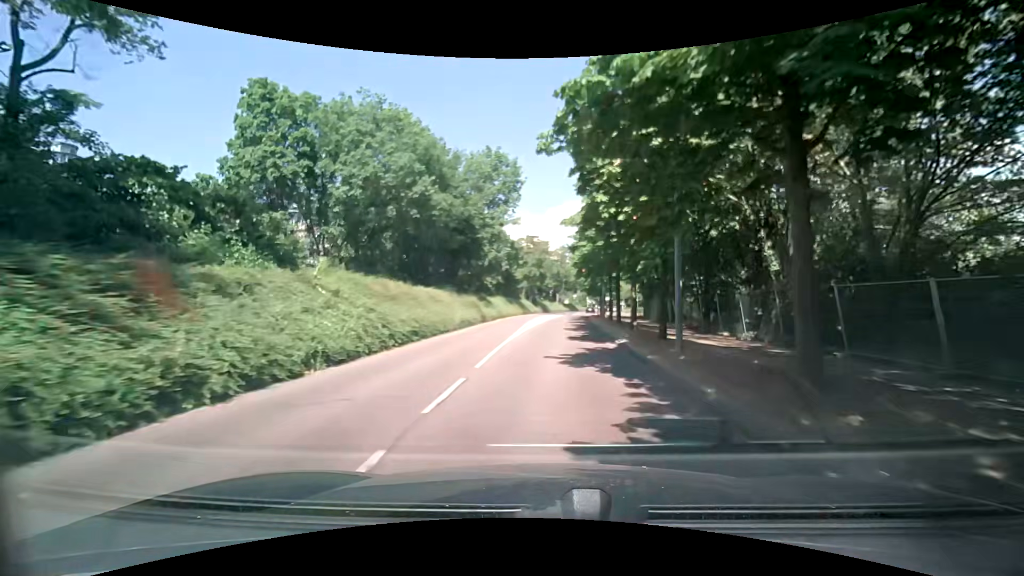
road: tertiary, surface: asphalt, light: Day
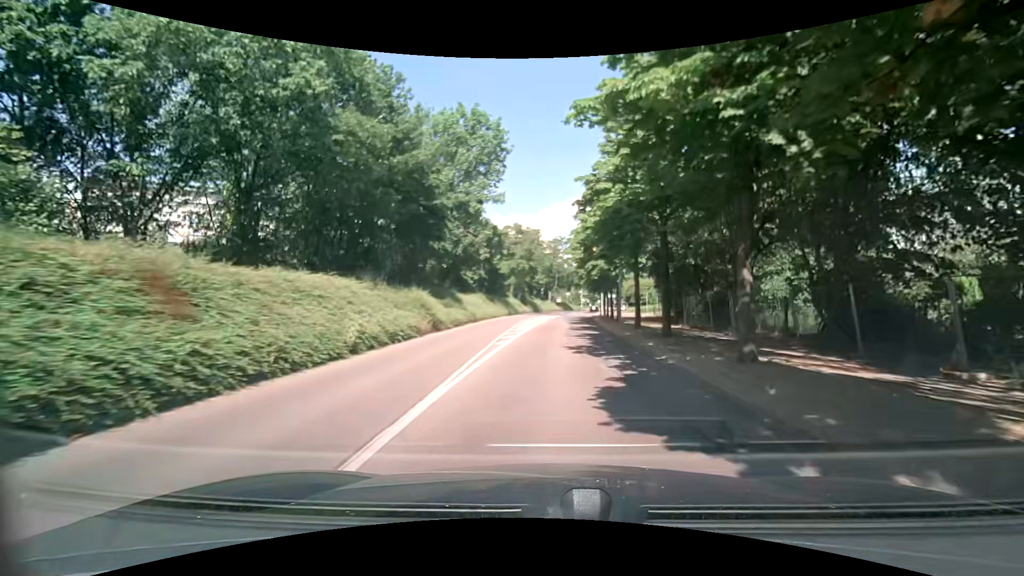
(0.0, +14.3) m; +1°
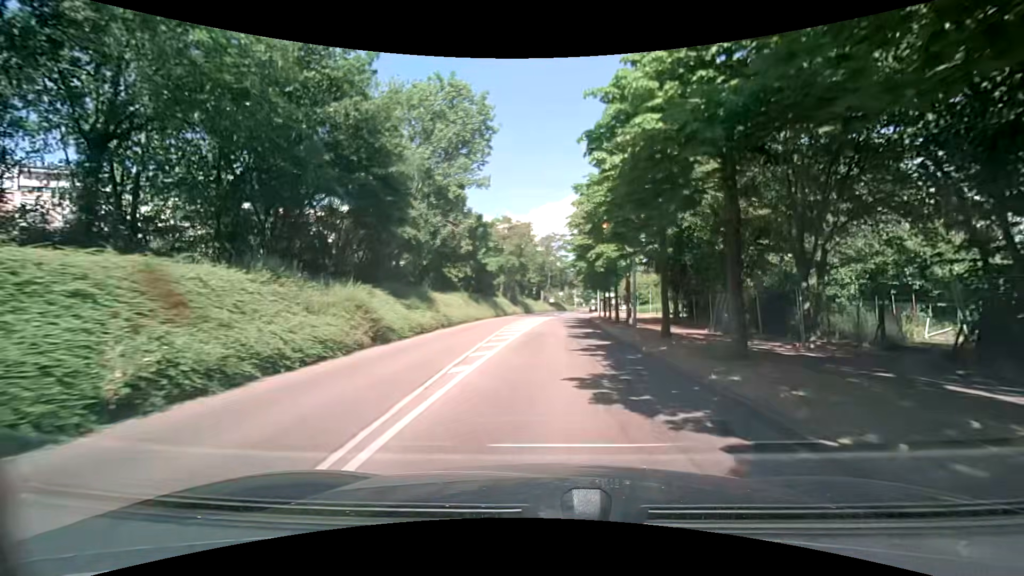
(0.0, +7.2) m; +1°
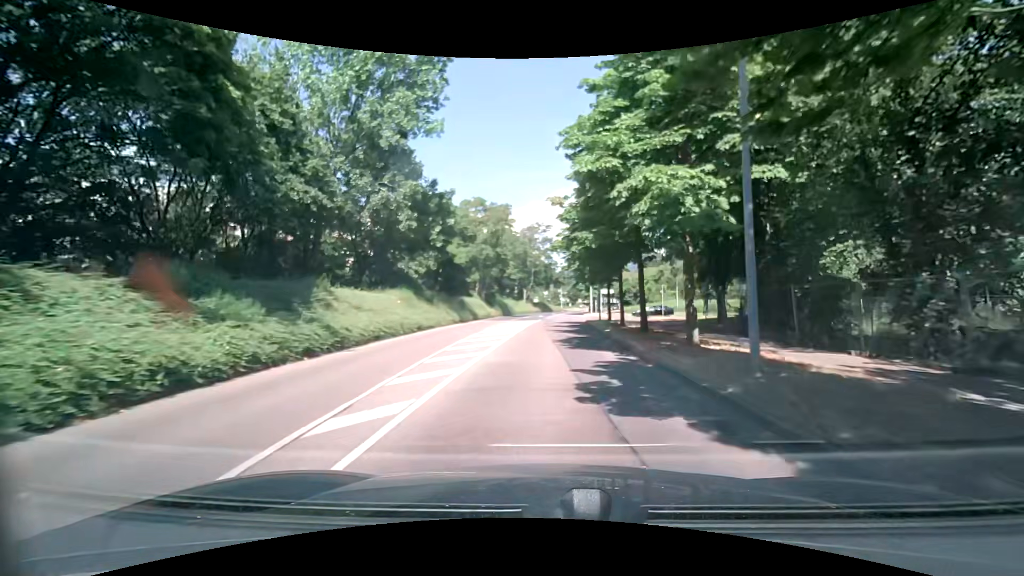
(+0.1, +14.3) m; +2°
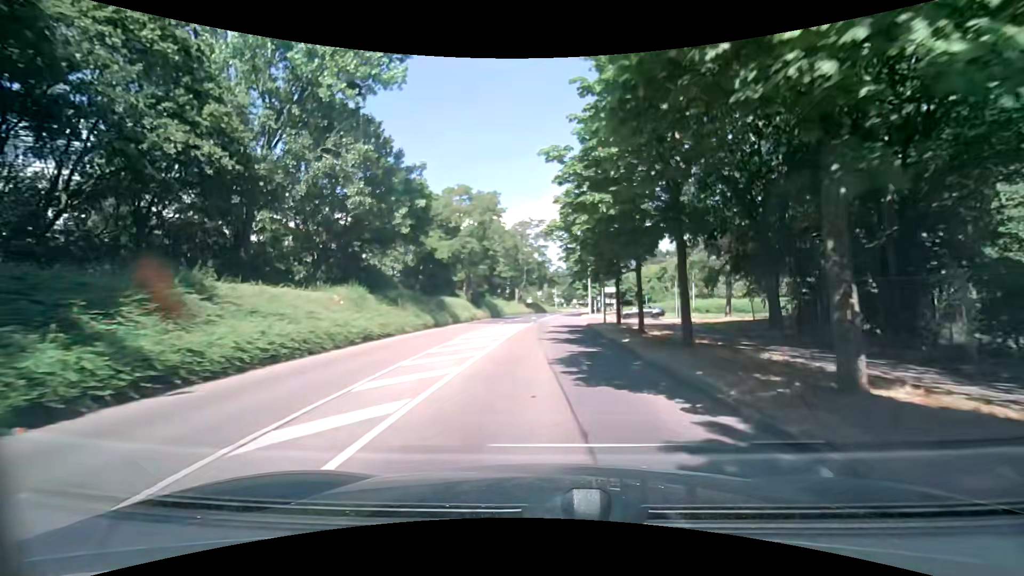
(-0.1, +7.2) m; 0°
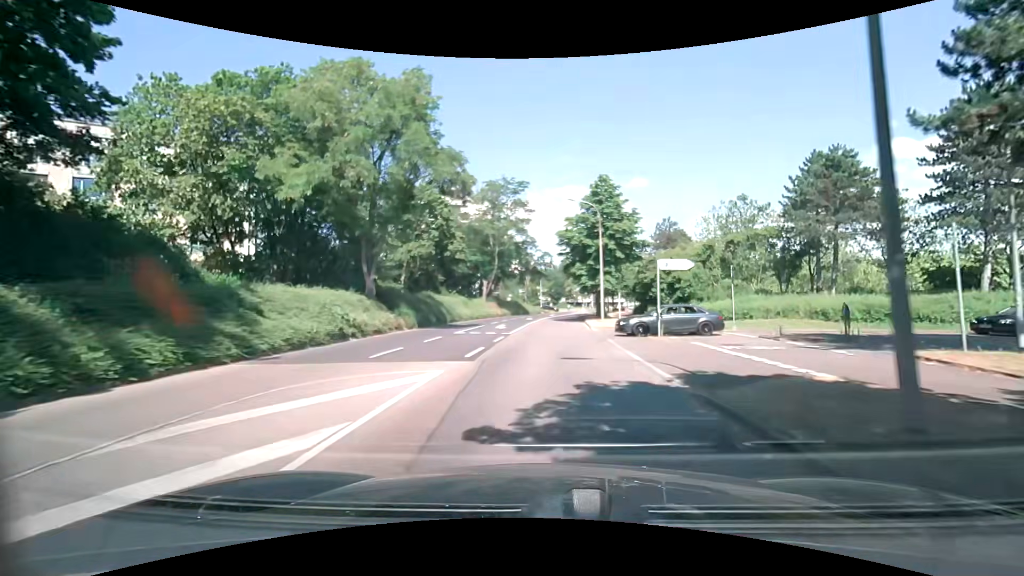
(+0.5, +28.6) m; +2°
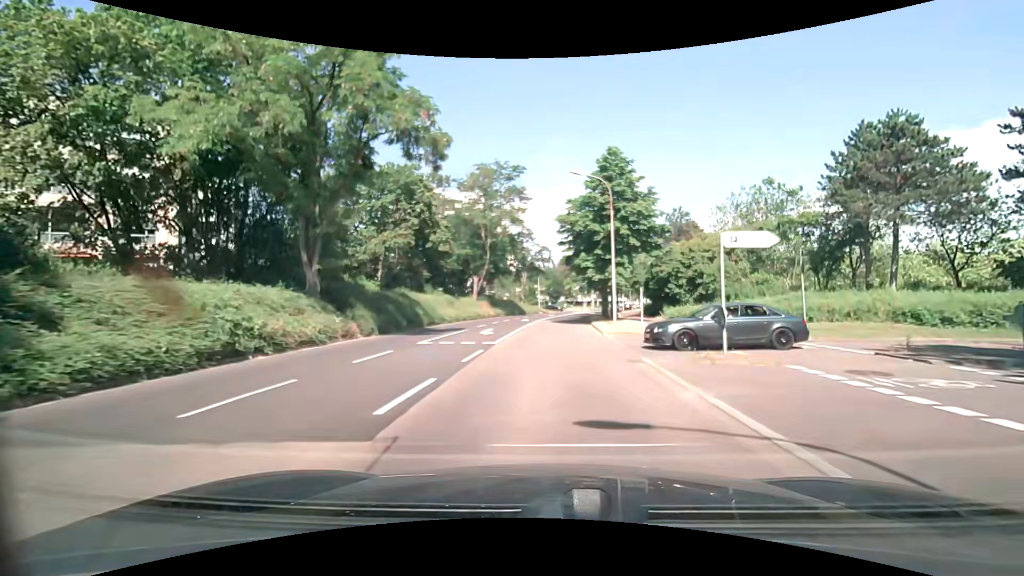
(0.0, +7.1) m; 0°
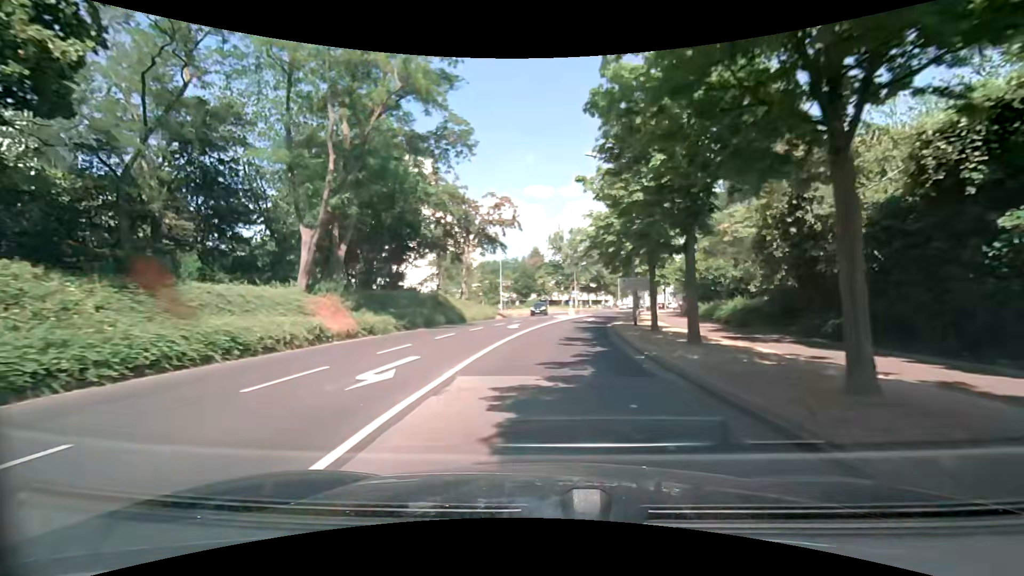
(+0.8, +35.7) m; +3°
